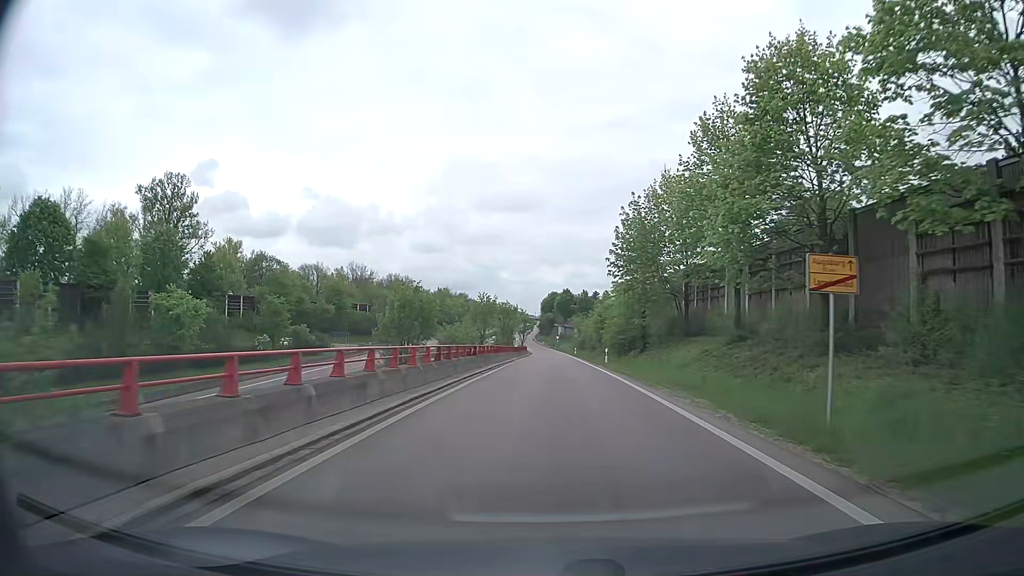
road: trunk_link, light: Day
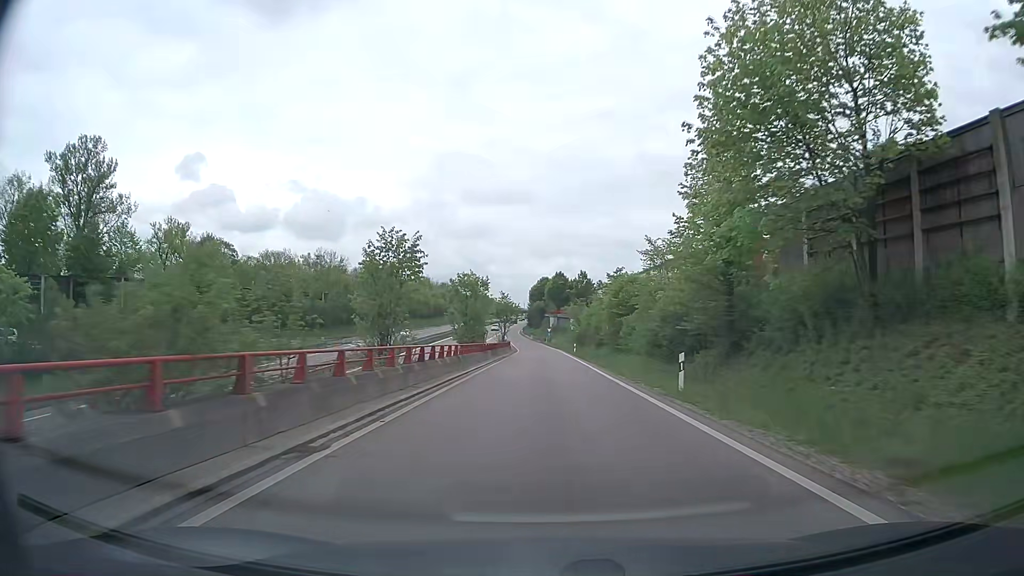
(+0.1, +25.7) m; +1°
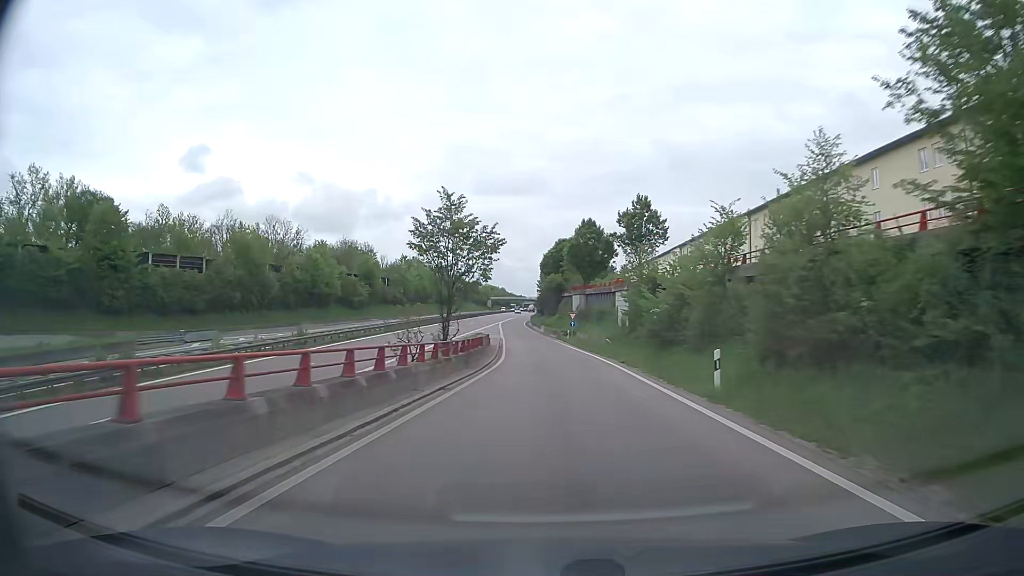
(-0.6, +53.2) m; -1°
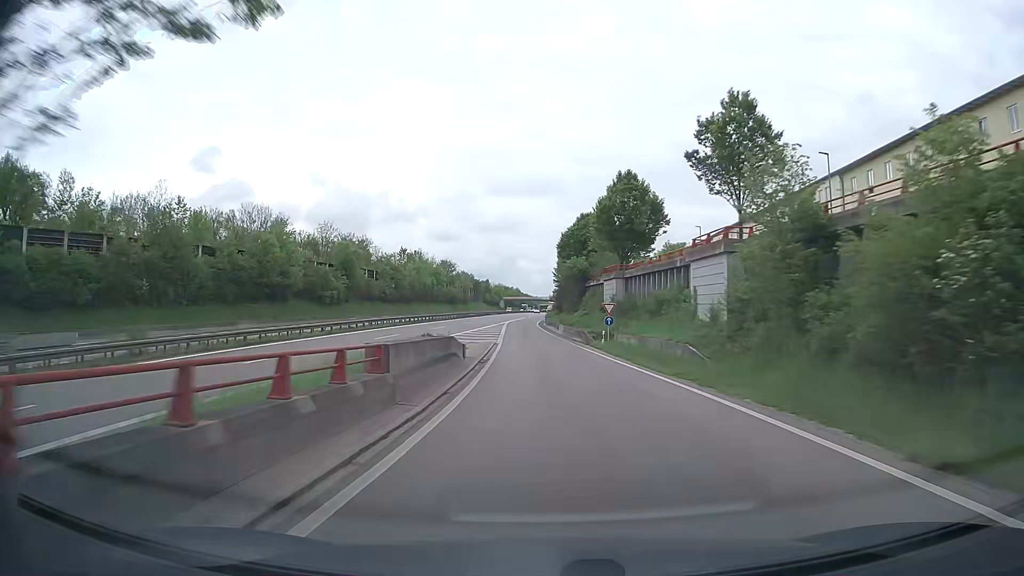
(-0.2, +24.0) m; -1°
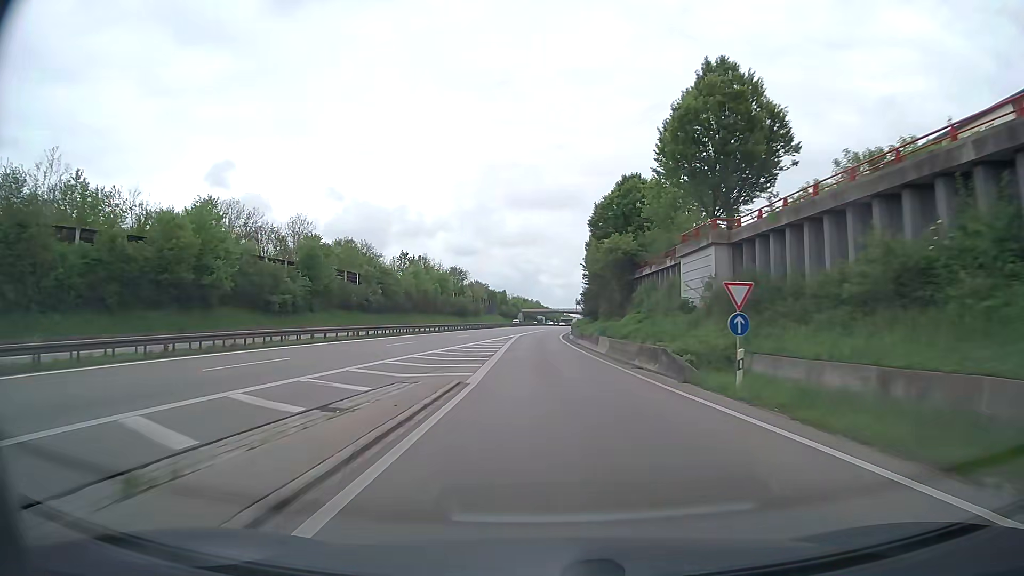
(-0.5, +25.2) m; -2°
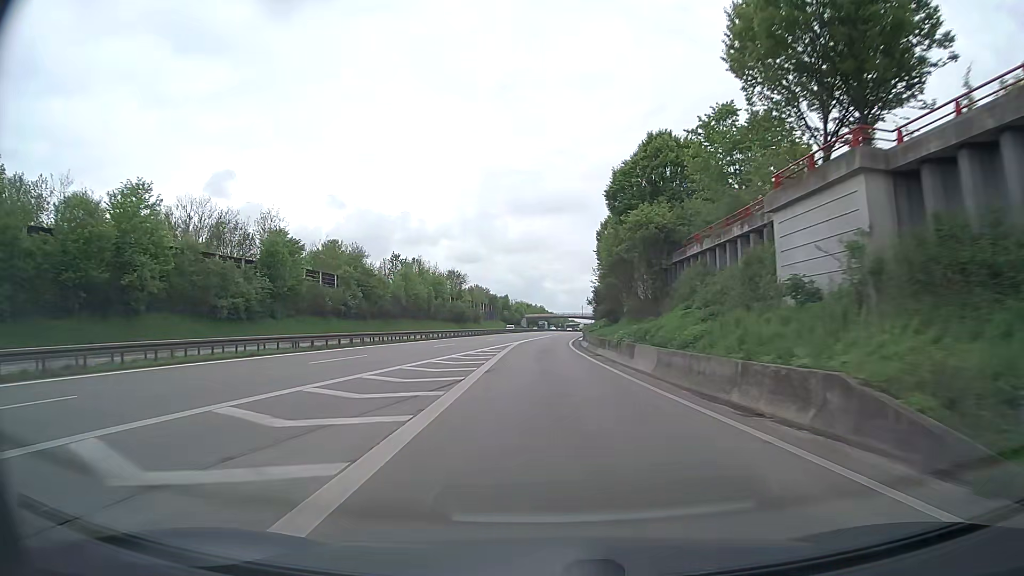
(-0.1, +13.0) m; -1°
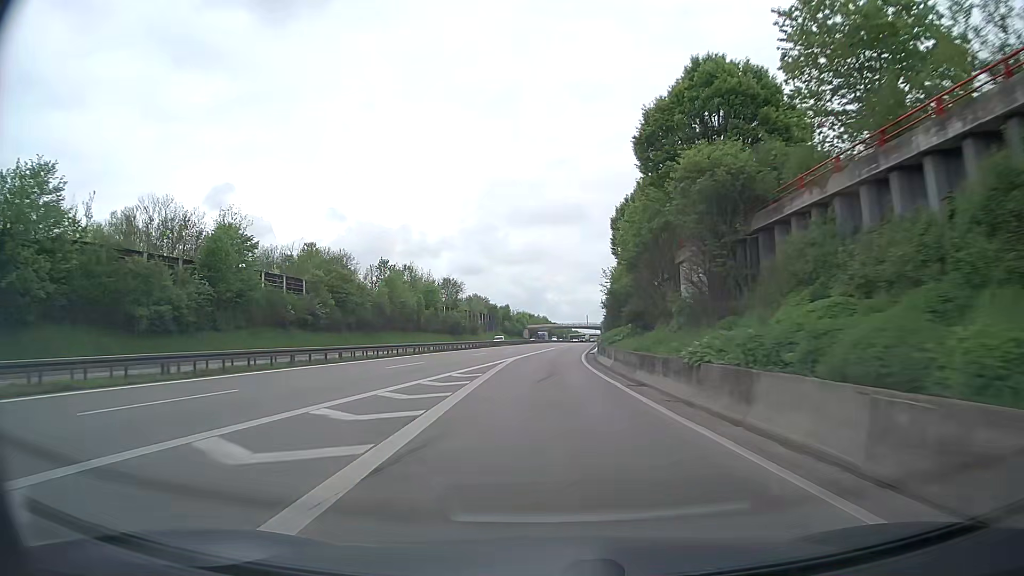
(0.0, +13.4) m; 0°
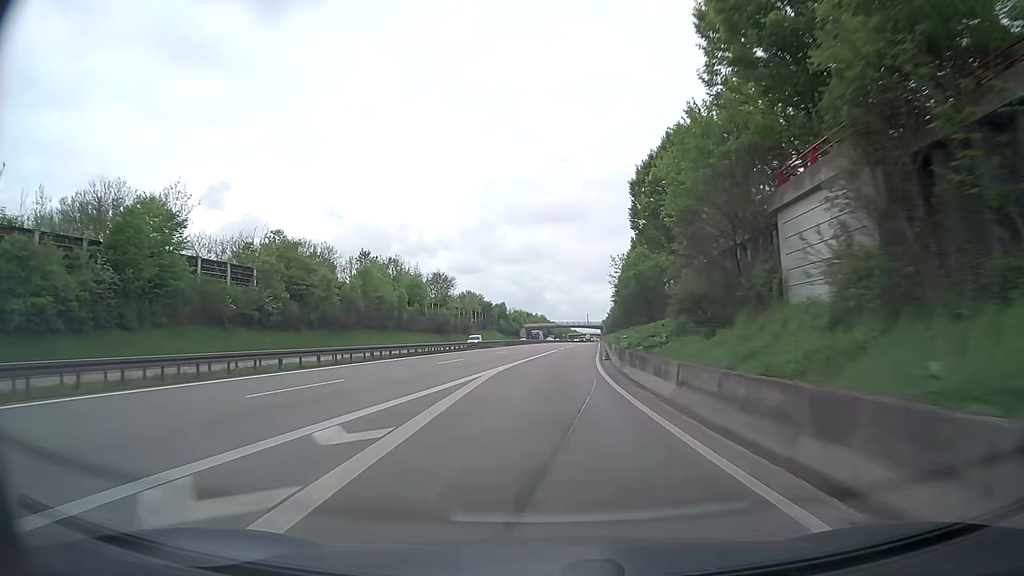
(0.0, +13.6) m; 0°
